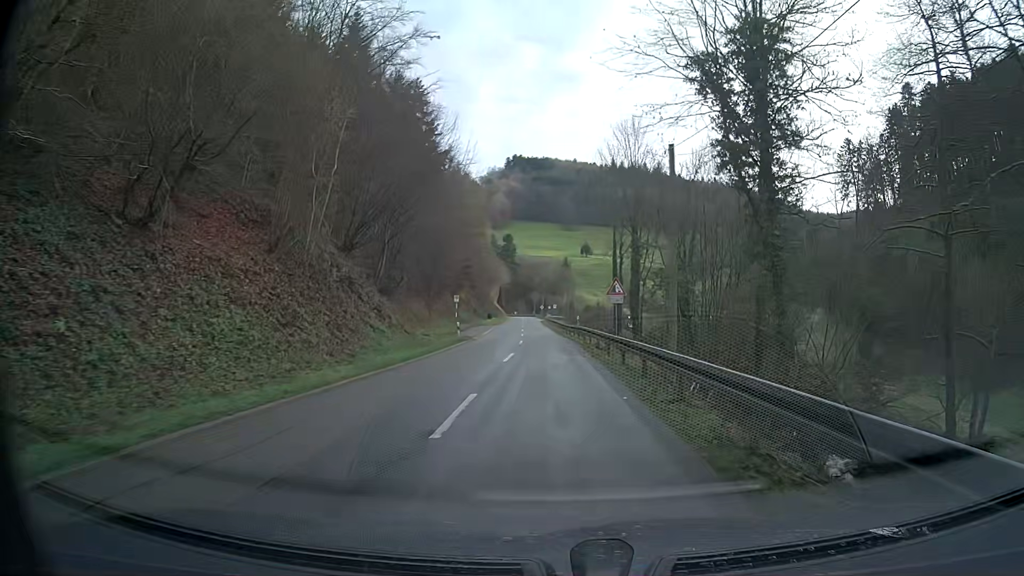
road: tertiary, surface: asphalt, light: Day
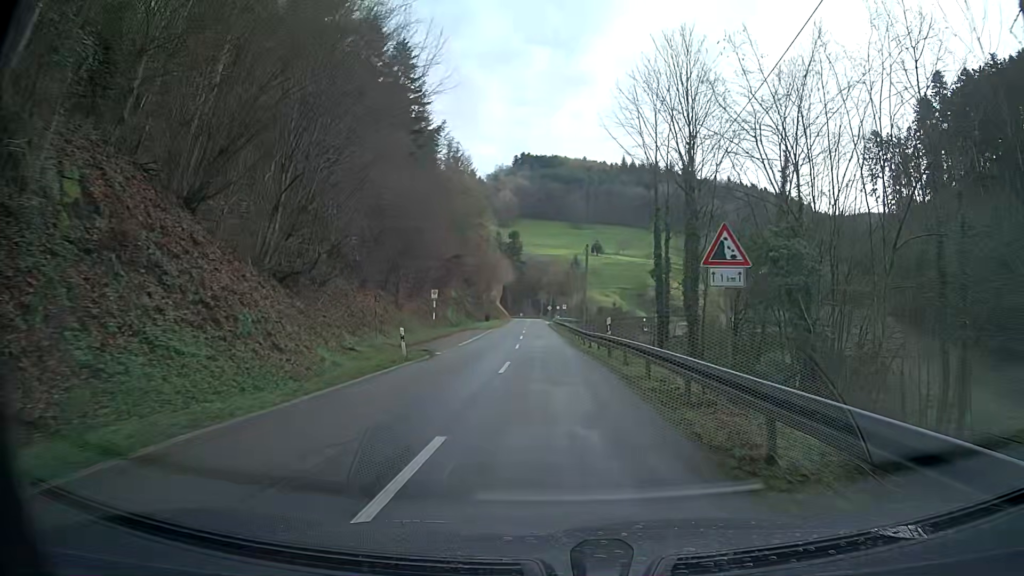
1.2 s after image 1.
(-0.1, +16.6) m; -1°
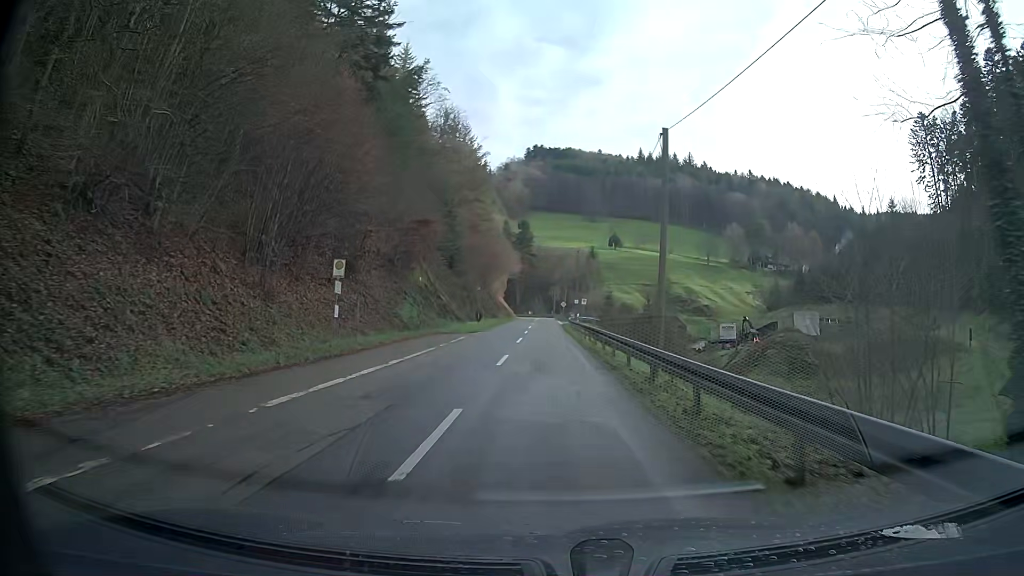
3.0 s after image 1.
(-0.2, +25.0) m; -1°
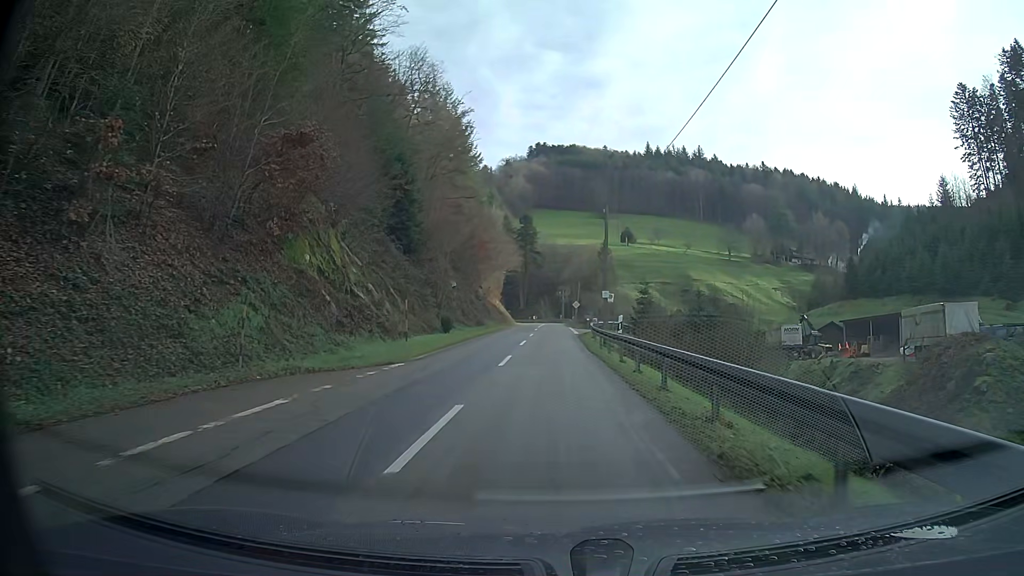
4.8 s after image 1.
(-0.1, +24.9) m; -1°
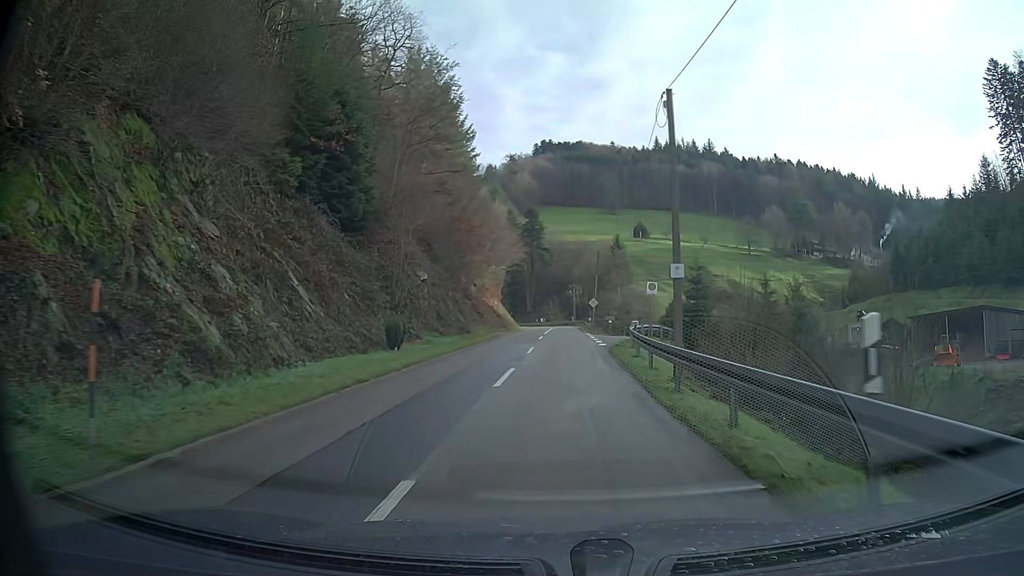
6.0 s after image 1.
(0.0, +16.2) m; 0°
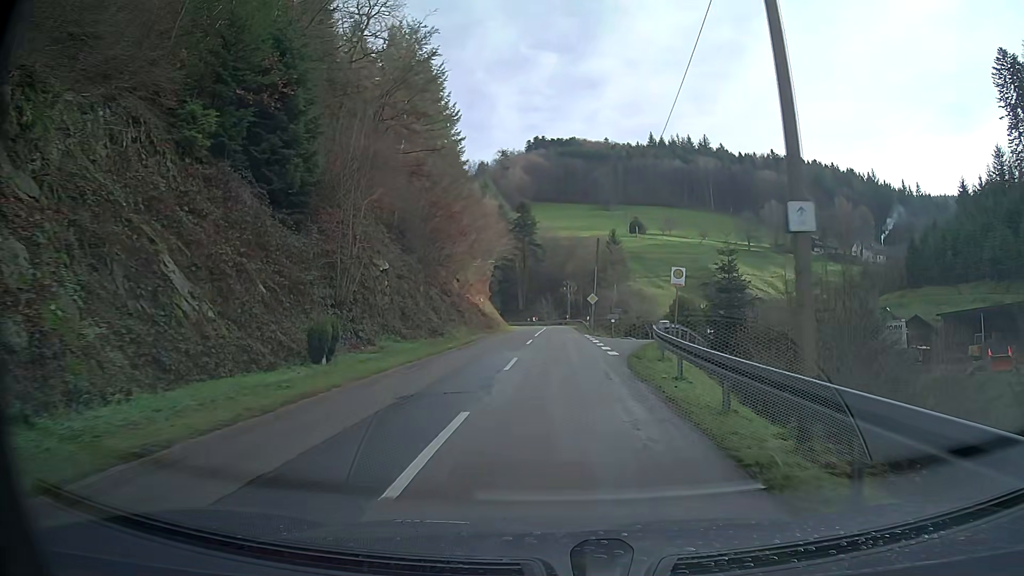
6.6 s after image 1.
(0.0, +7.9) m; 0°
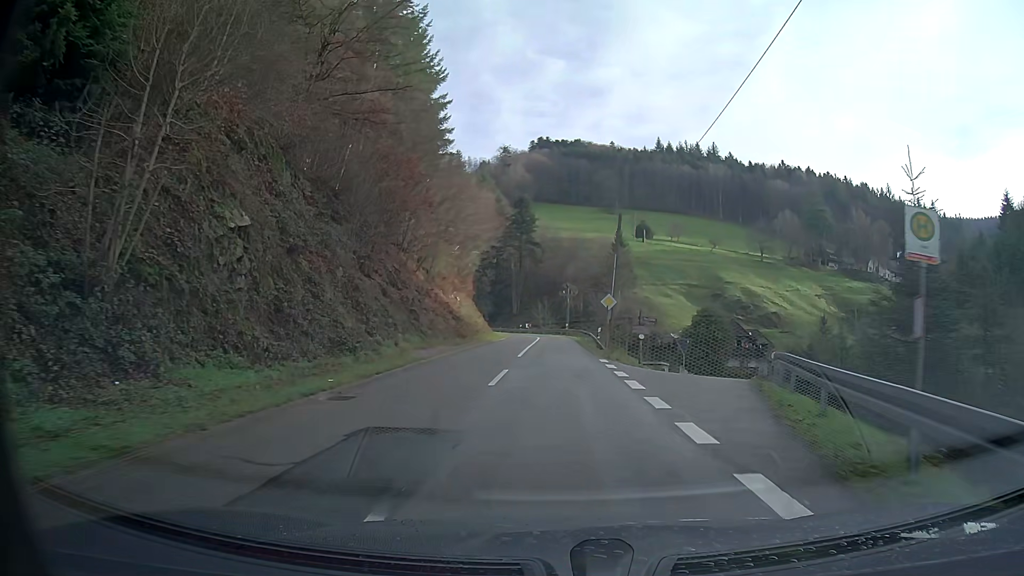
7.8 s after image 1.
(-0.1, +15.4) m; 0°
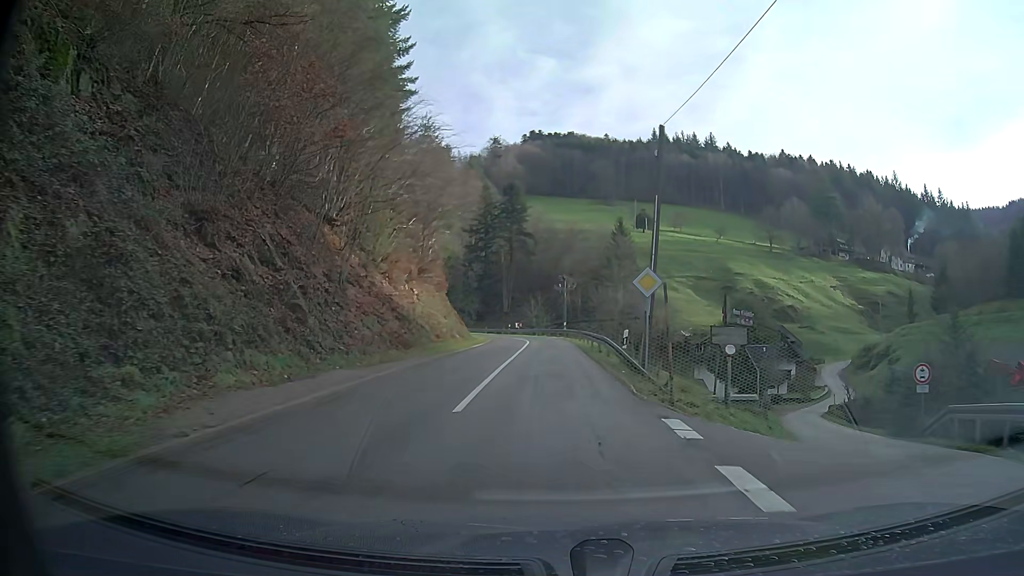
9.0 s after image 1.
(+0.1, +14.8) m; 0°
